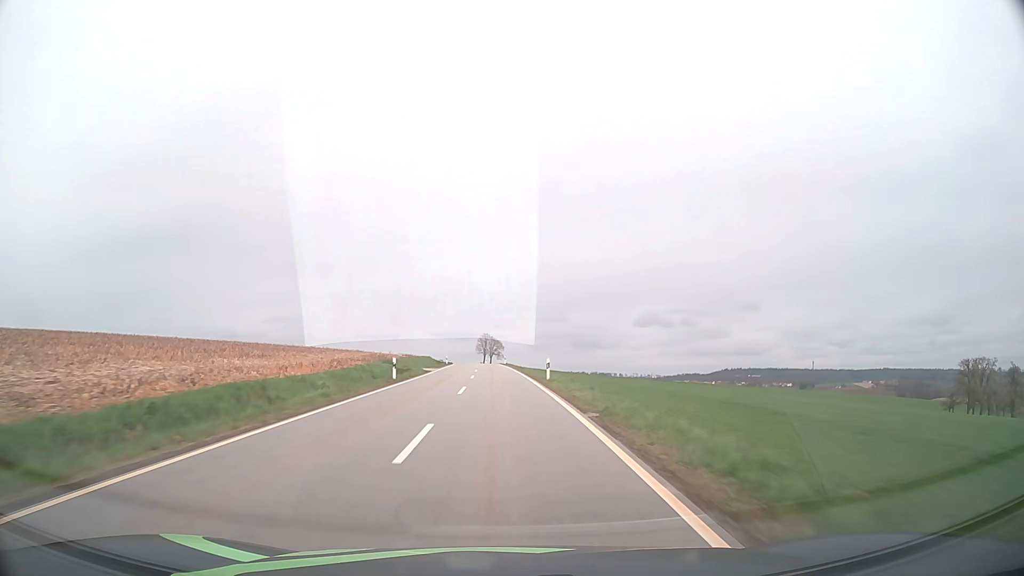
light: Day
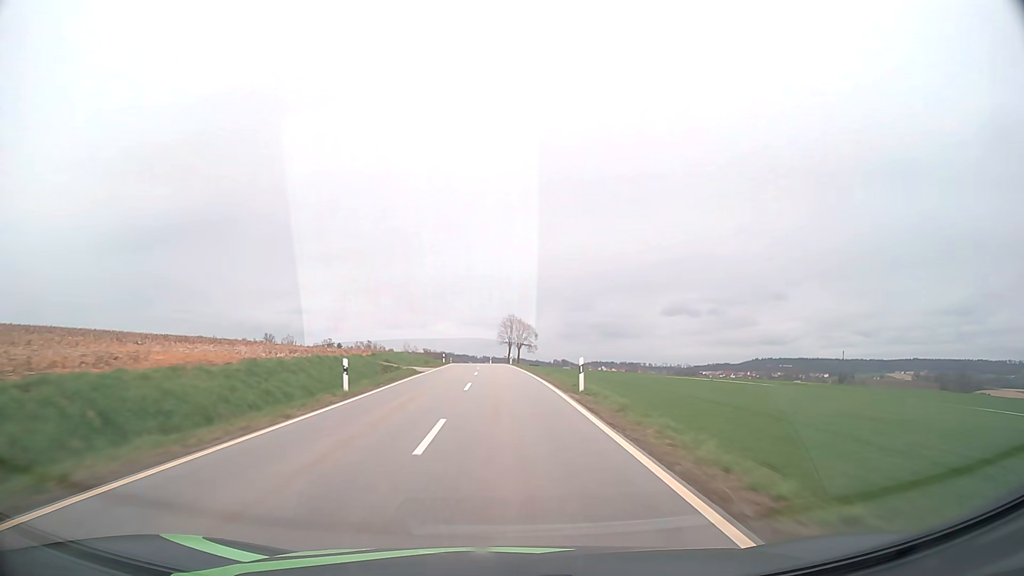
(-1.5, +60.3) m; -2°
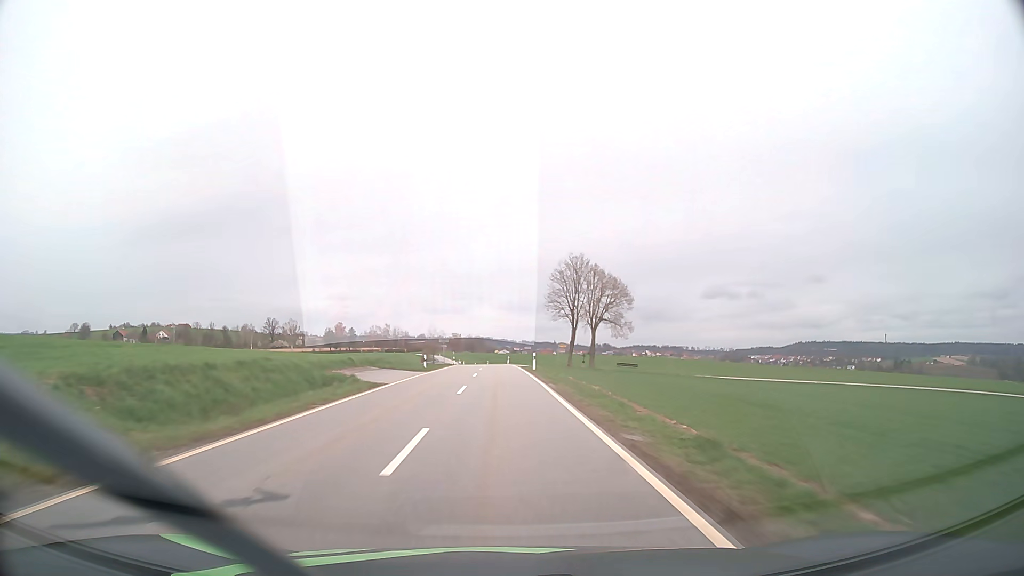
(-1.8, +74.4) m; -3°
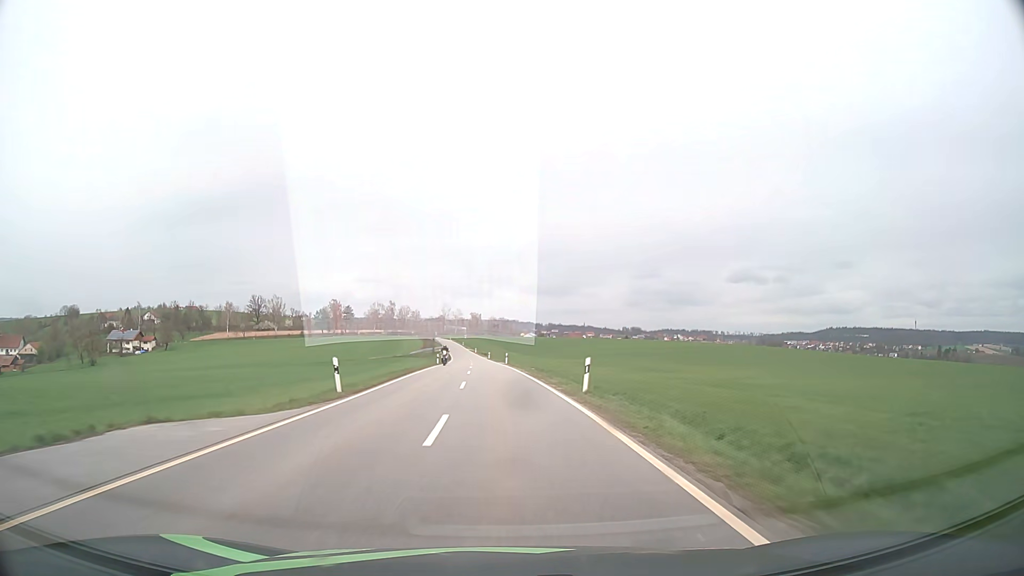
(-1.3, +71.0) m; -2°
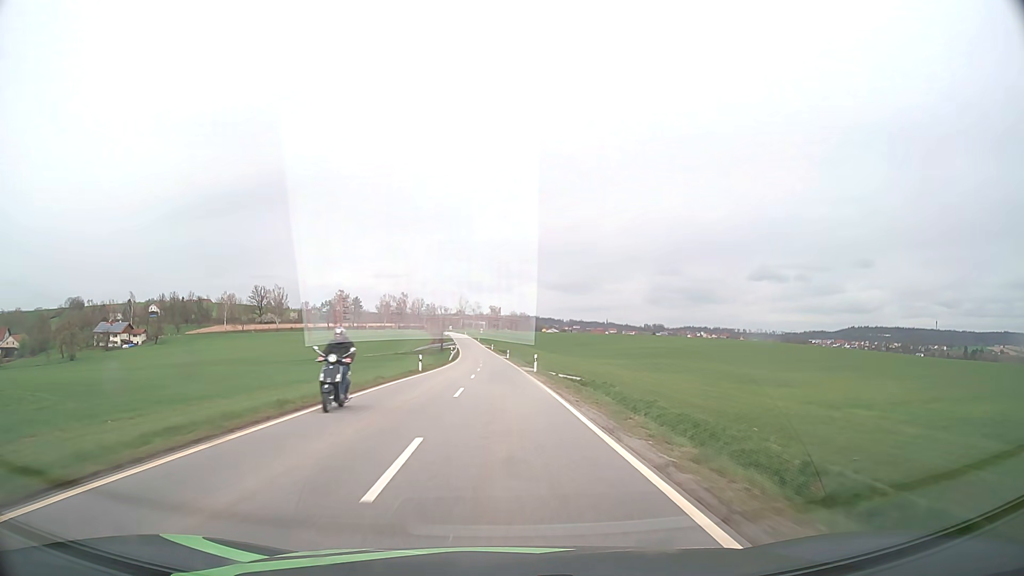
(-0.5, +27.6) m; -2°
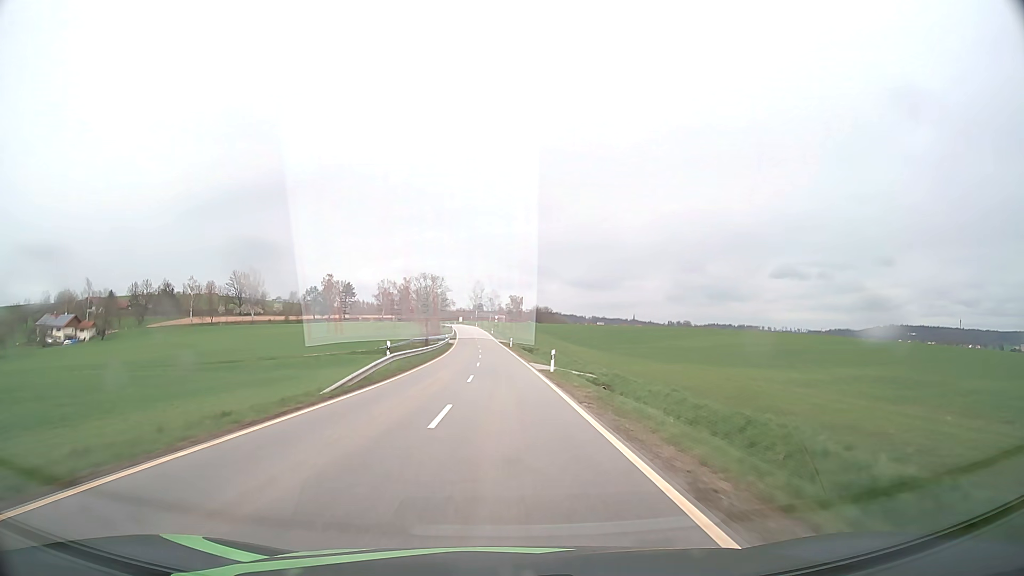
(-0.8, +56.1) m; -2°
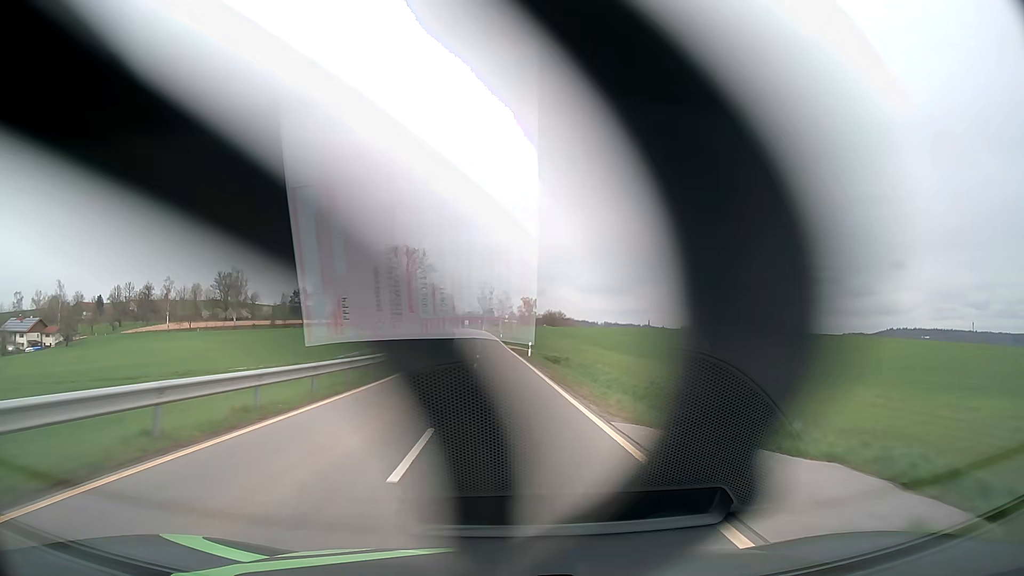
(-0.2, +28.6) m; -1°
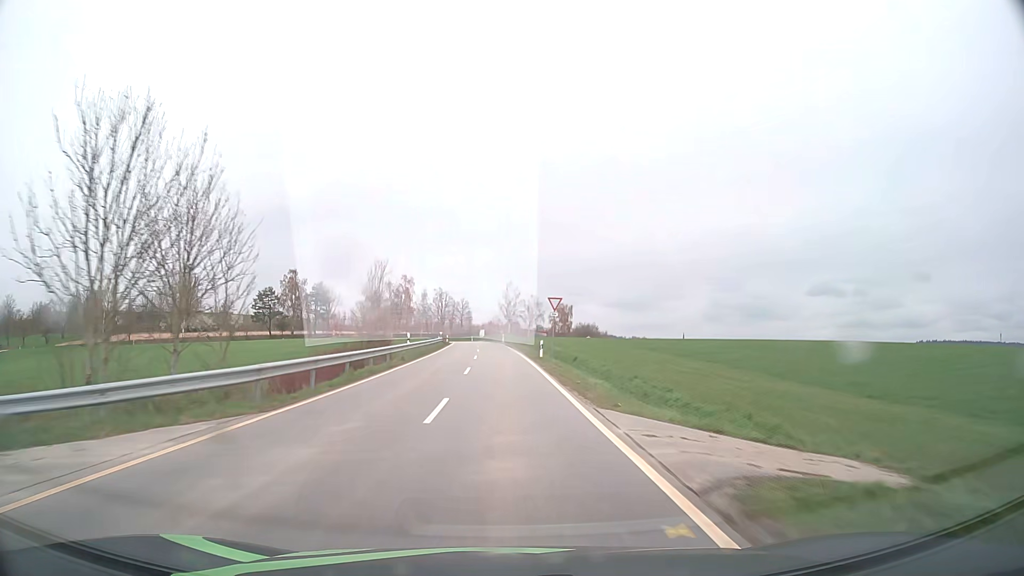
(-1.2, +56.9) m; -2°
(0, +10) (0, +20) (0, +30) (0, +40) (-1, +50) (-1, +60) (-1, +70) (-2, +80) (-3, +90) (-3, +100) m
